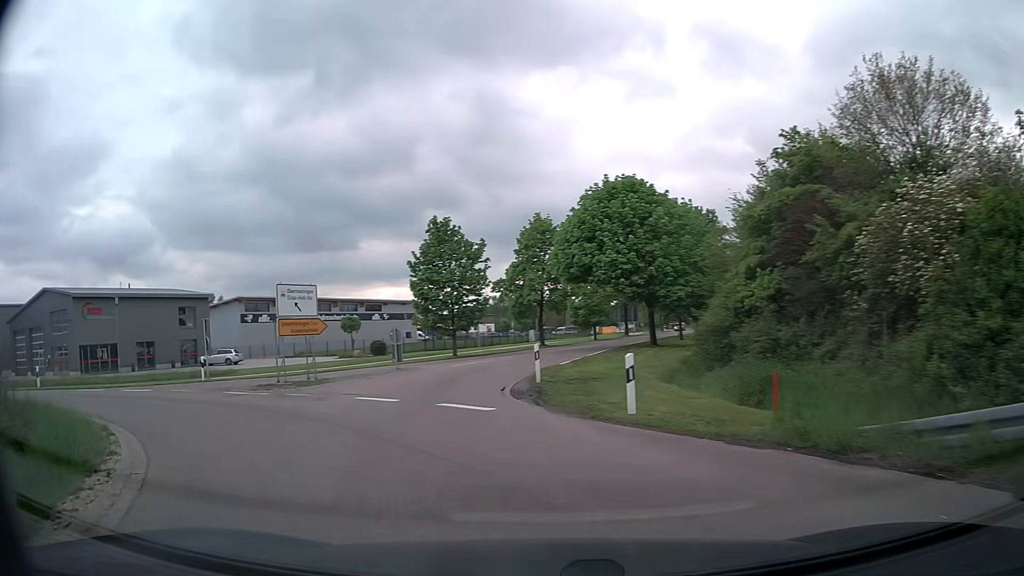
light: Day
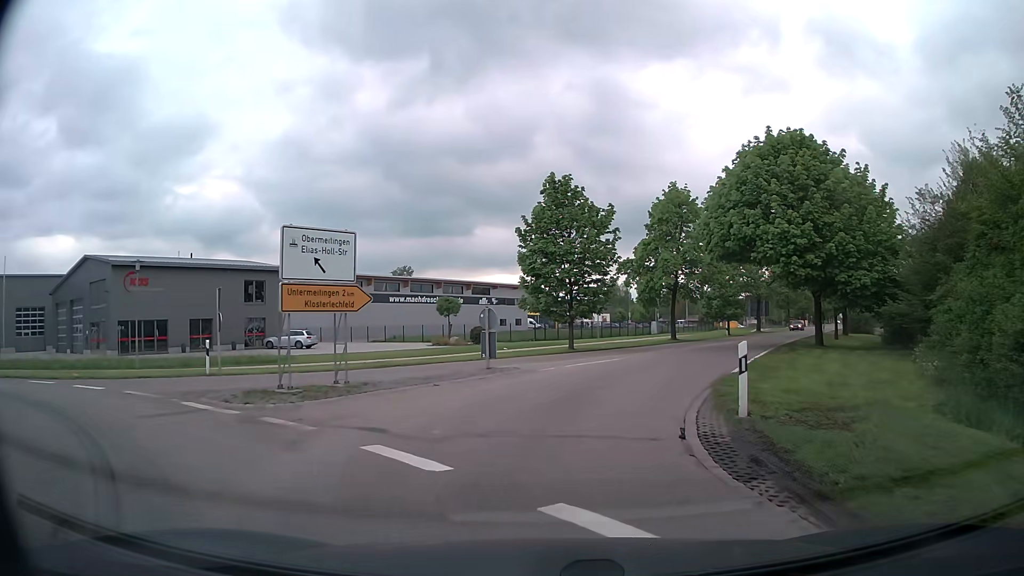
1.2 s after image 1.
(-1.7, +9.2) m; -13°
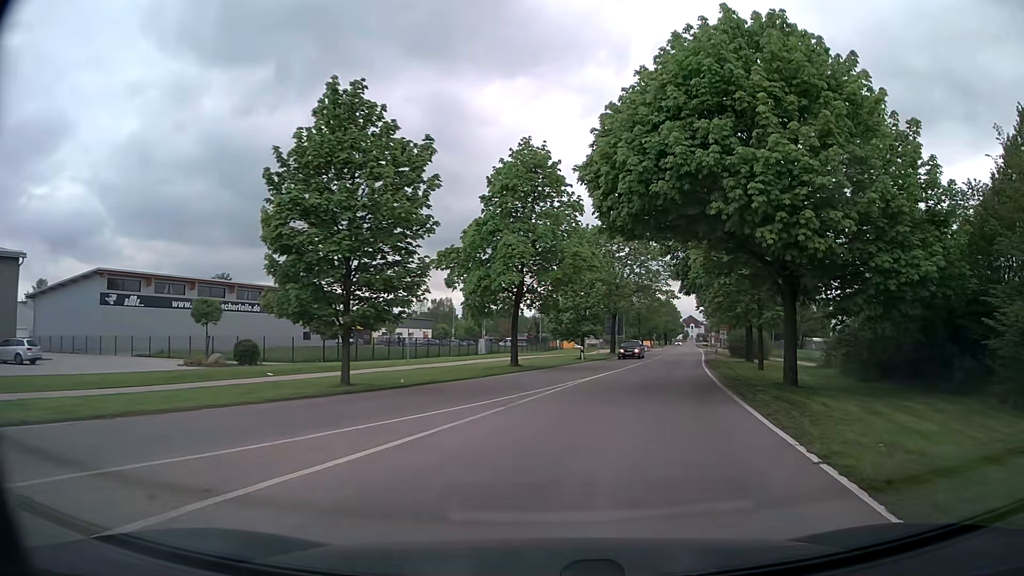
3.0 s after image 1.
(+1.5, +15.8) m; +14°
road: tertiary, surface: asphalt
(+1, +10) (+2, +20) (+5, +30) (+7, +39) (+9, +49) (+12, +59) (+14, +68) (+17, +78) (+19, +88) (+22, +97) m
